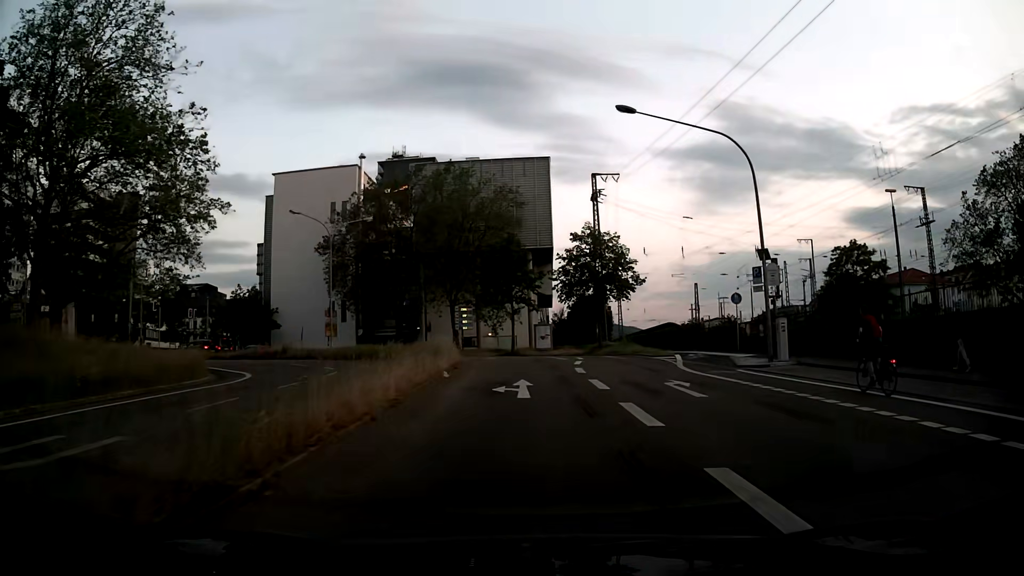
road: secondary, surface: asphalt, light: Day
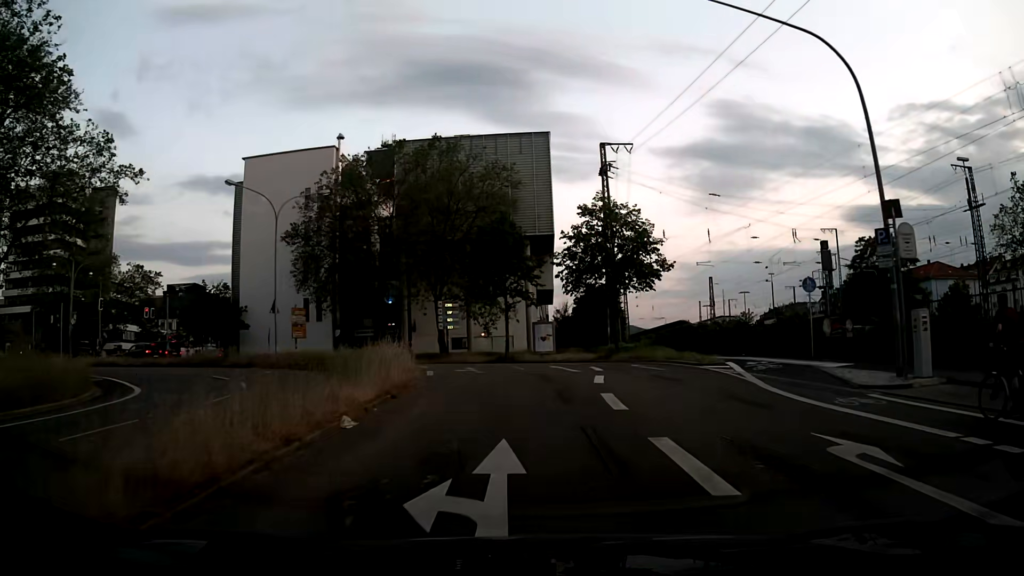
(-0.1, +9.9) m; 0°
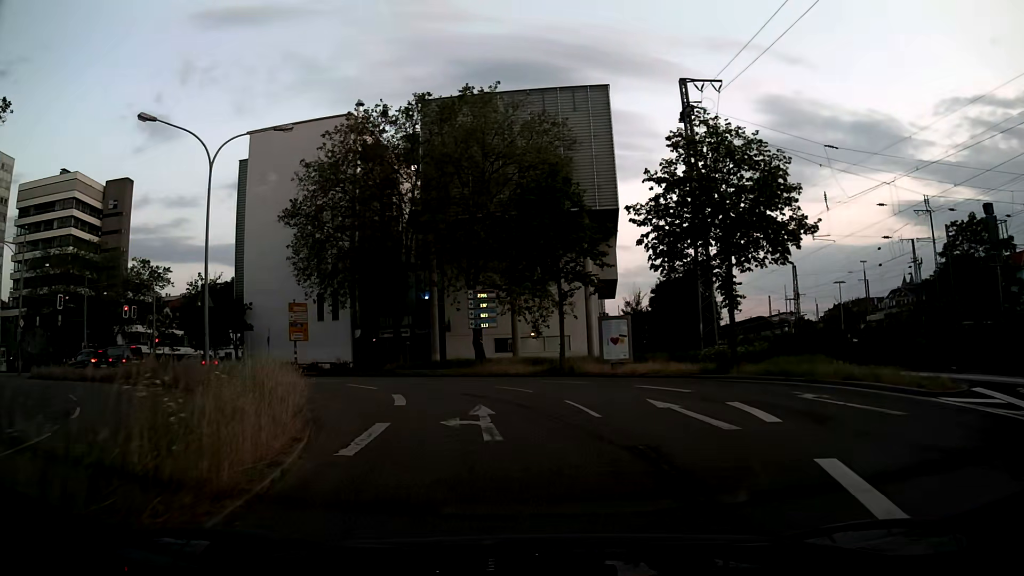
(-0.5, +13.4) m; -5°
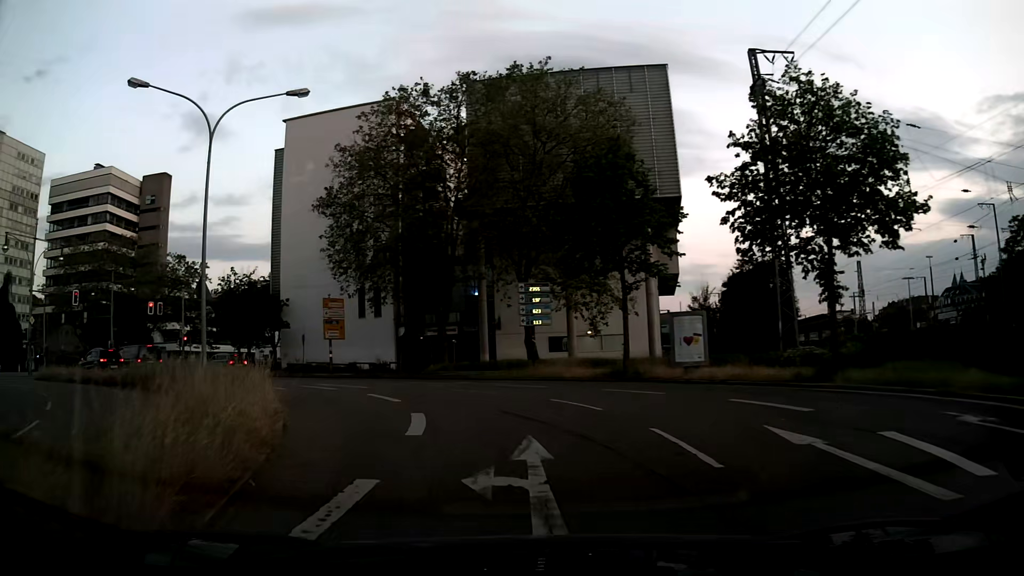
(-0.2, +4.1) m; -5°
